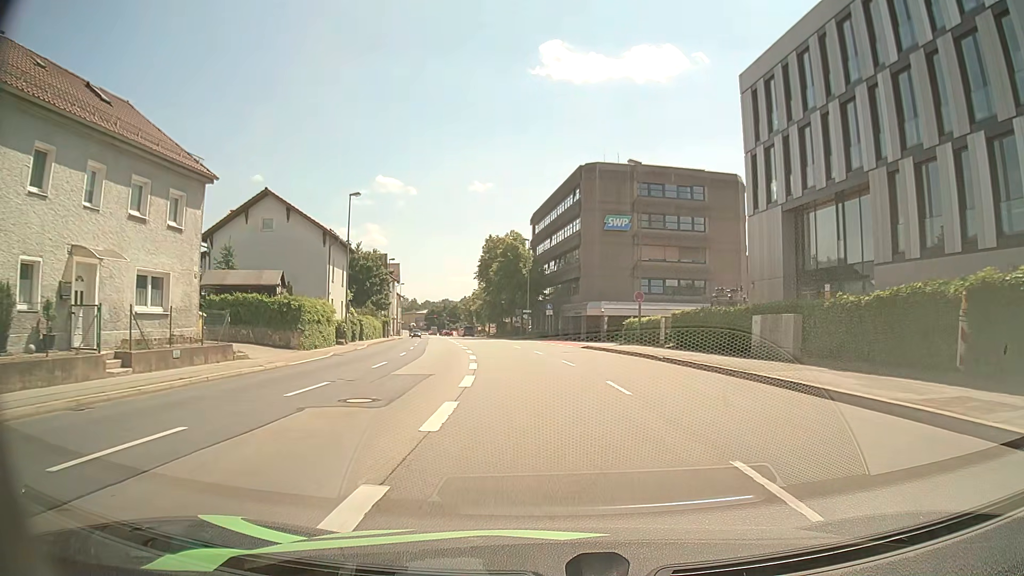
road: primary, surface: asphalt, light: Day
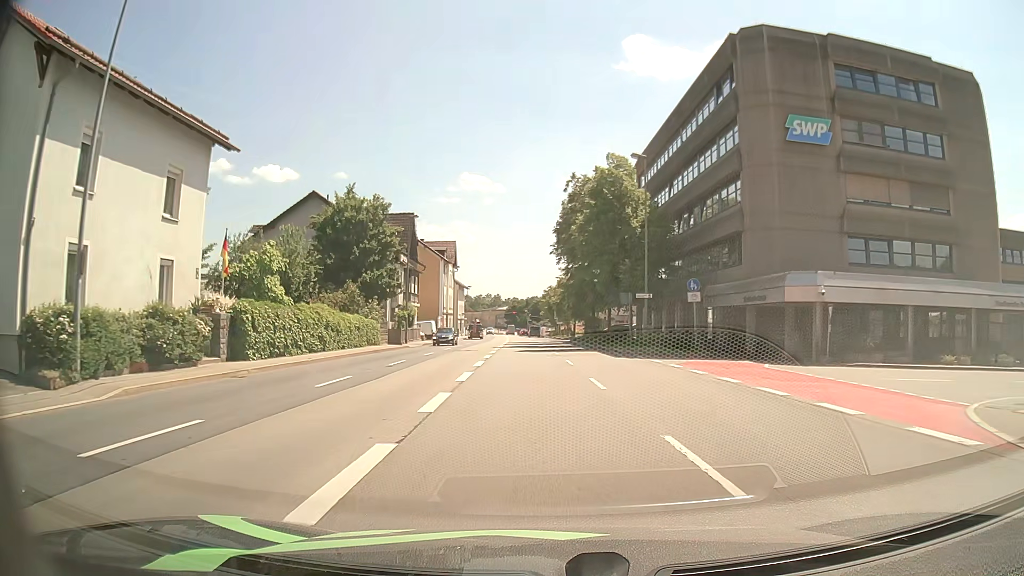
(-2.0, +34.2) m; -7°
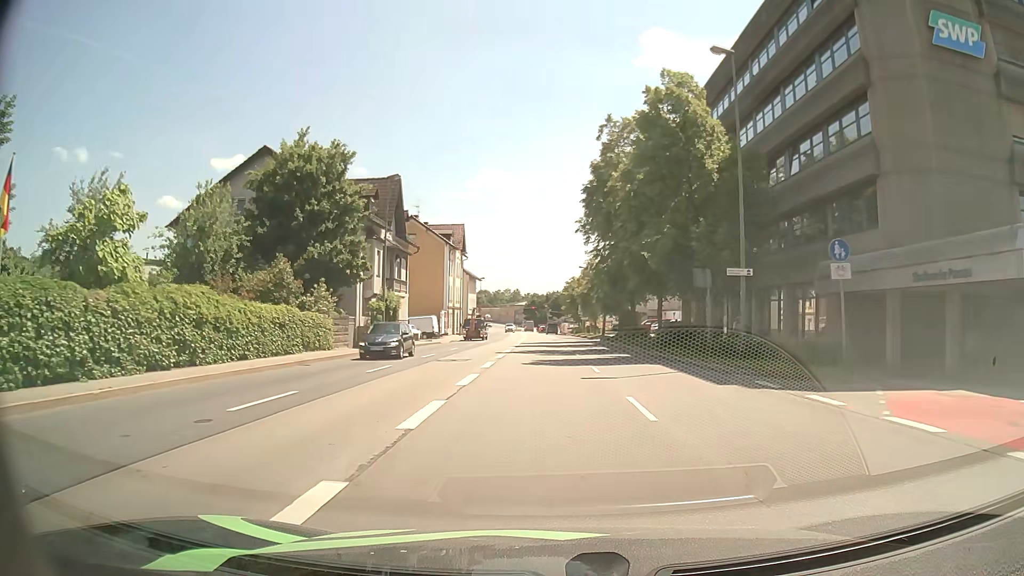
(-0.3, +14.1) m; -2°
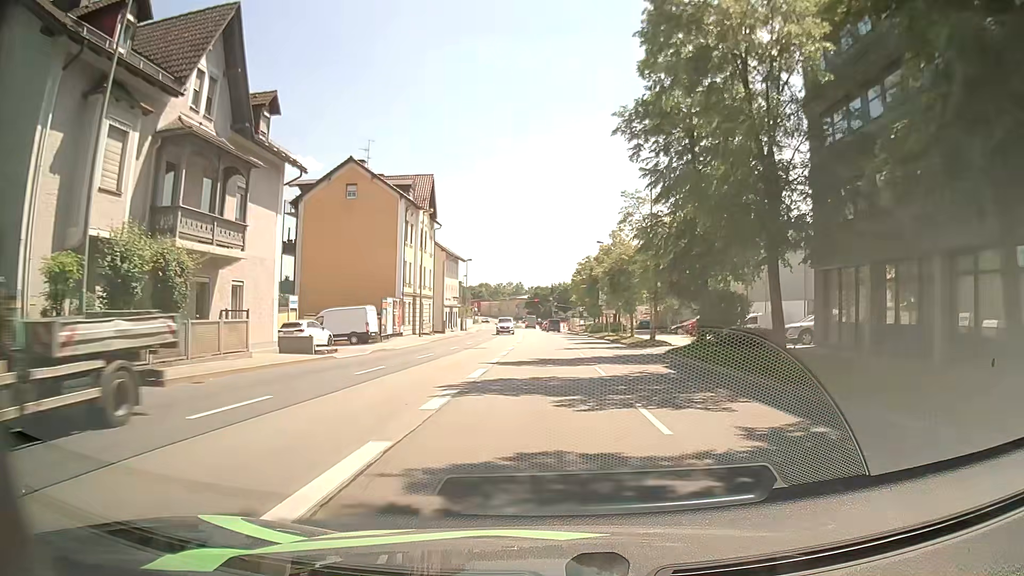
(0.0, +28.2) m; 0°
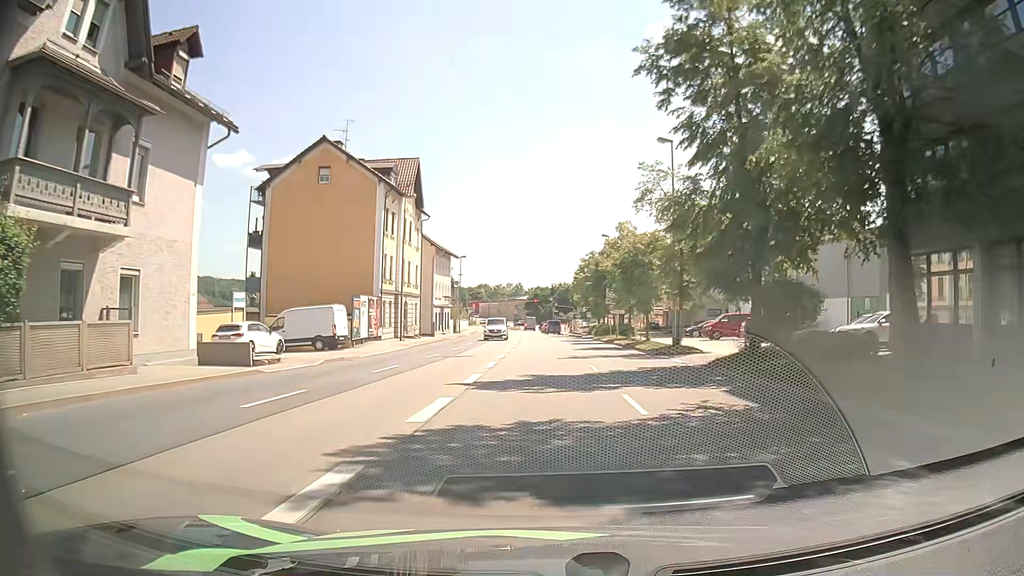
(0.0, +7.0) m; 0°
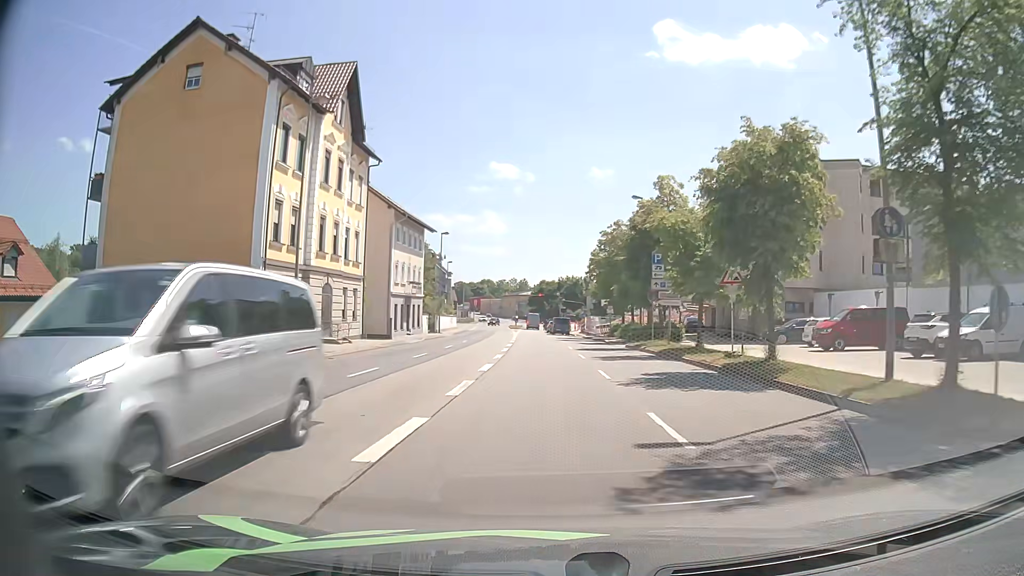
(0.0, +20.8) m; 0°
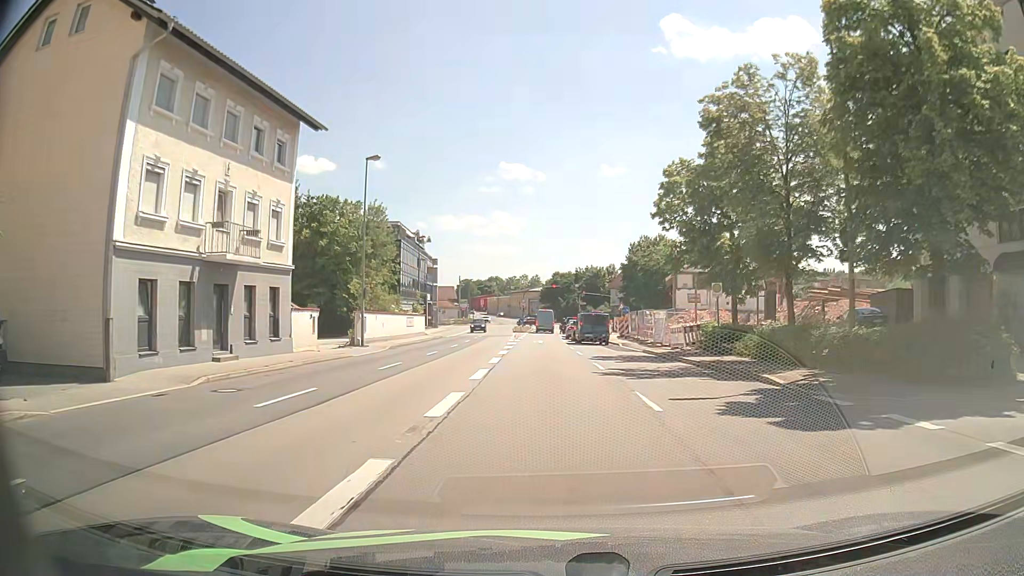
(-0.4, +32.9) m; 0°
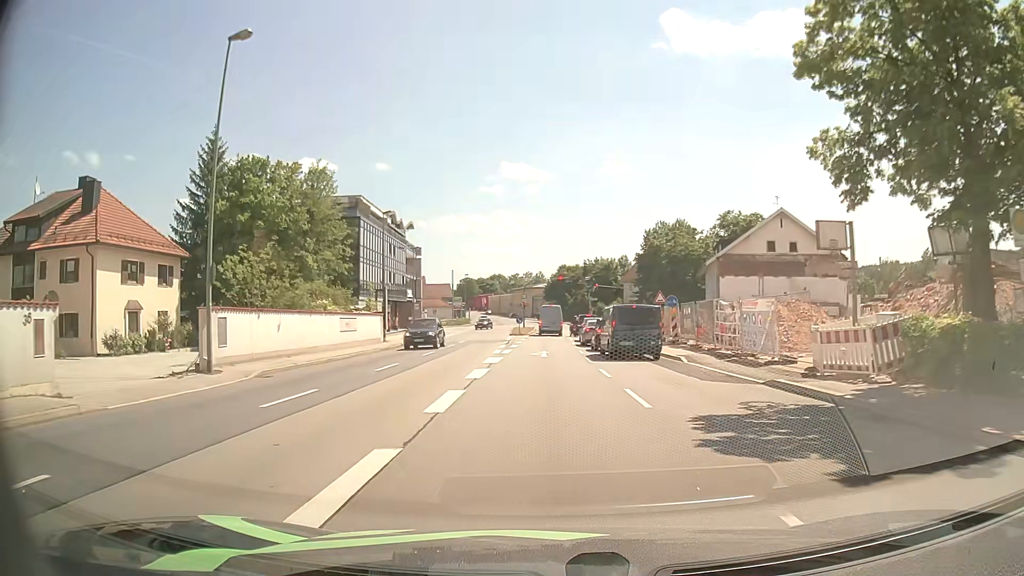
(-0.4, +17.4) m; -1°
